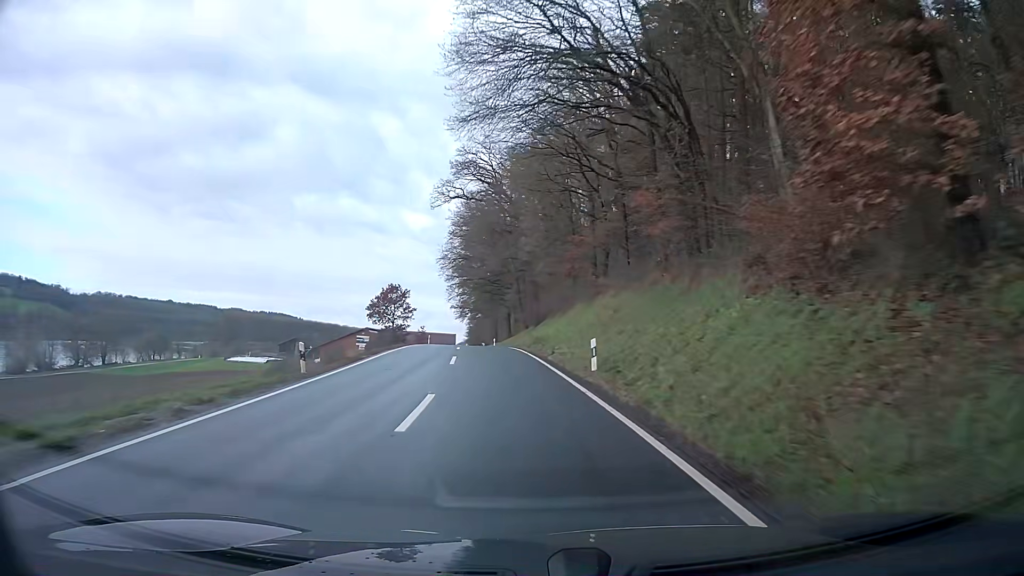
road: secondary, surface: asphalt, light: Day
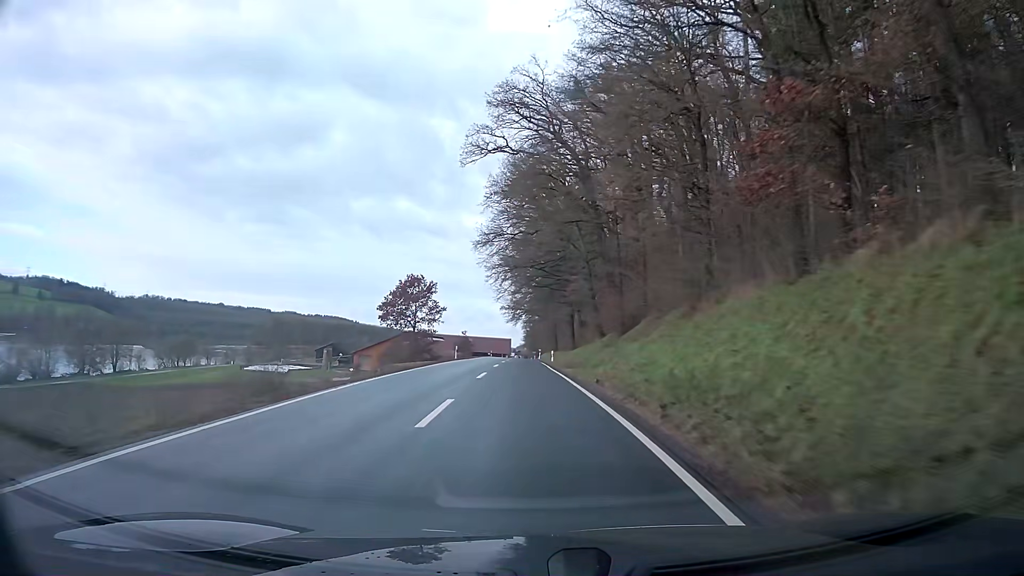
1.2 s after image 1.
(-1.0, +23.3) m; -4°
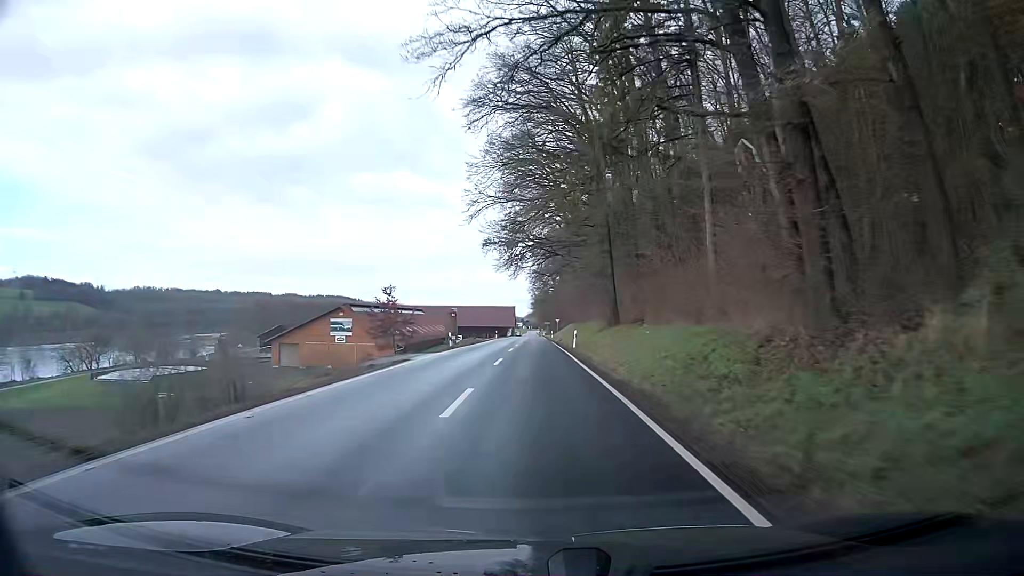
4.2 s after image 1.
(-0.6, +60.0) m; -1°
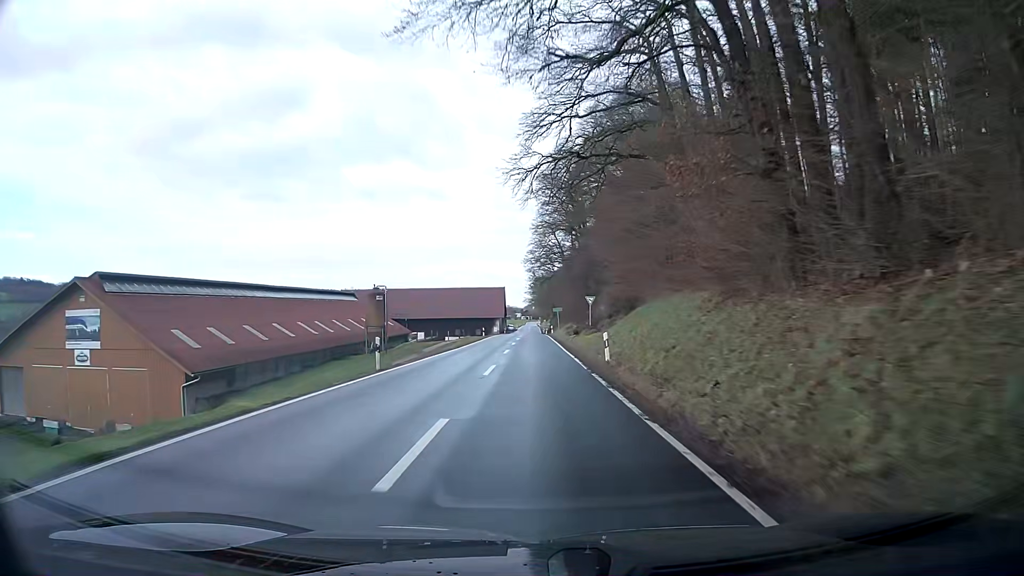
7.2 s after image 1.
(0.0, +64.3) m; 0°
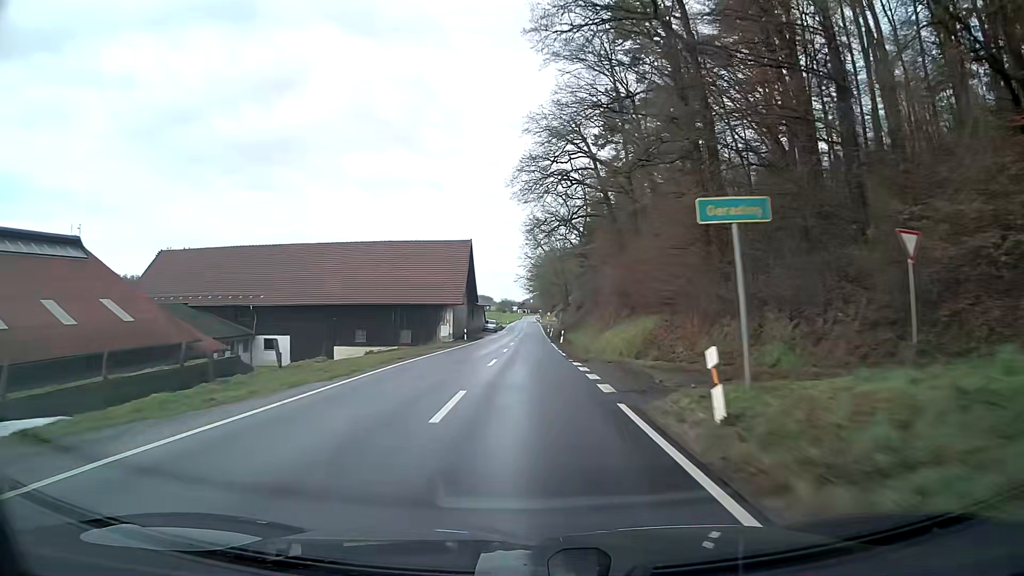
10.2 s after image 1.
(+0.6, +68.6) m; +1°
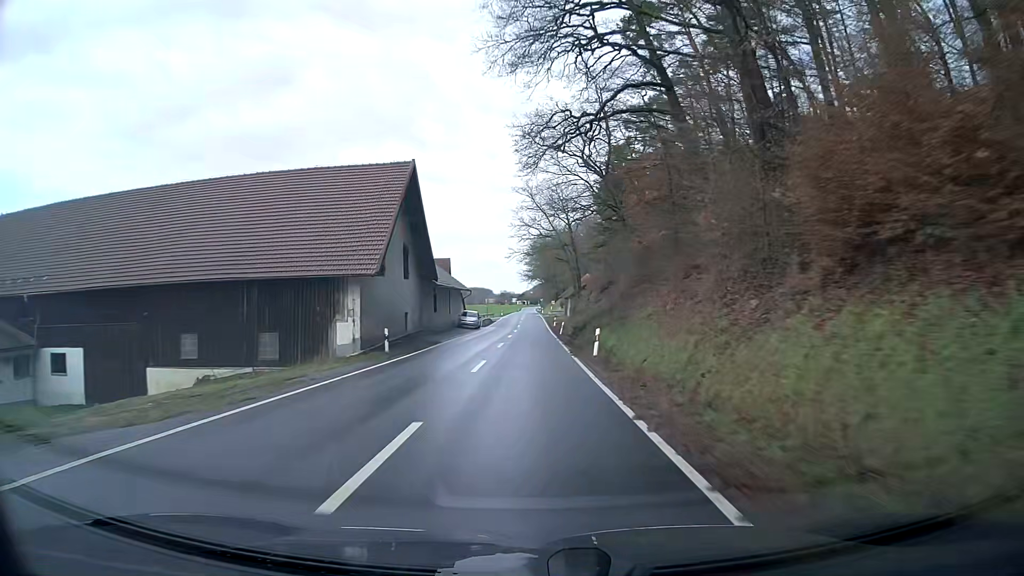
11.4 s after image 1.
(0.0, +28.4) m; 0°
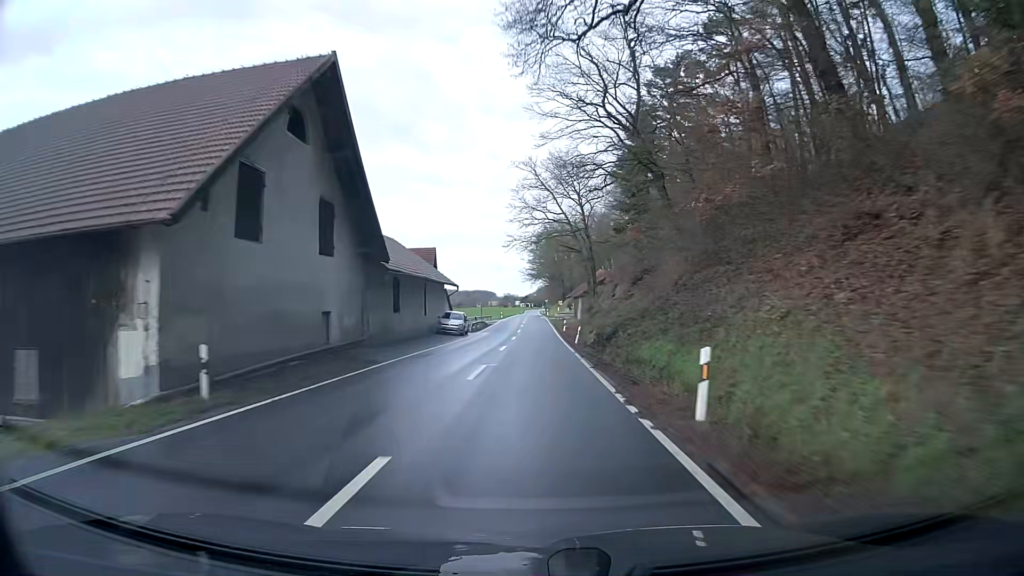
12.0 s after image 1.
(0.0, +14.3) m; 0°
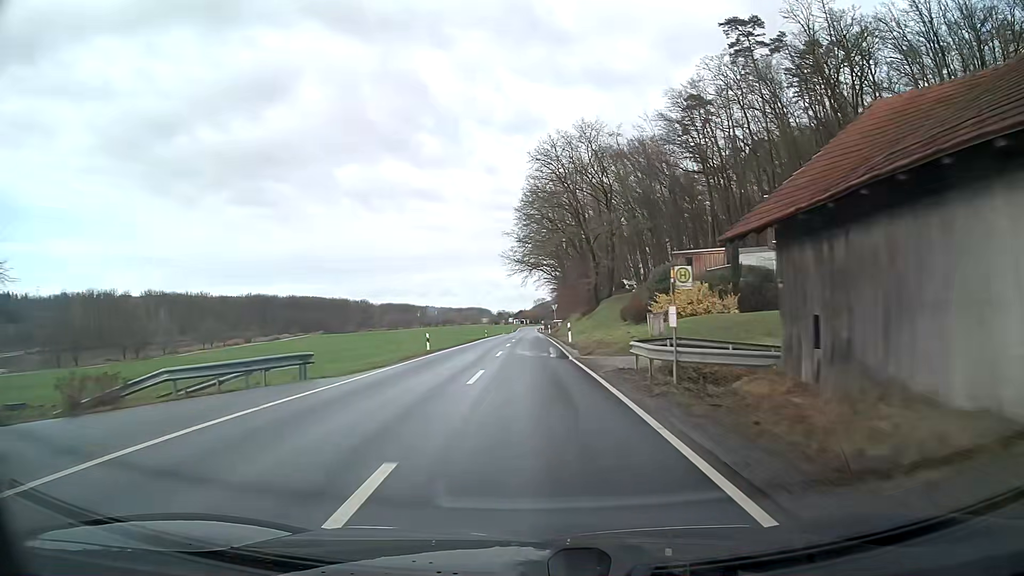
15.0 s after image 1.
(+0.1, +72.3) m; 0°
